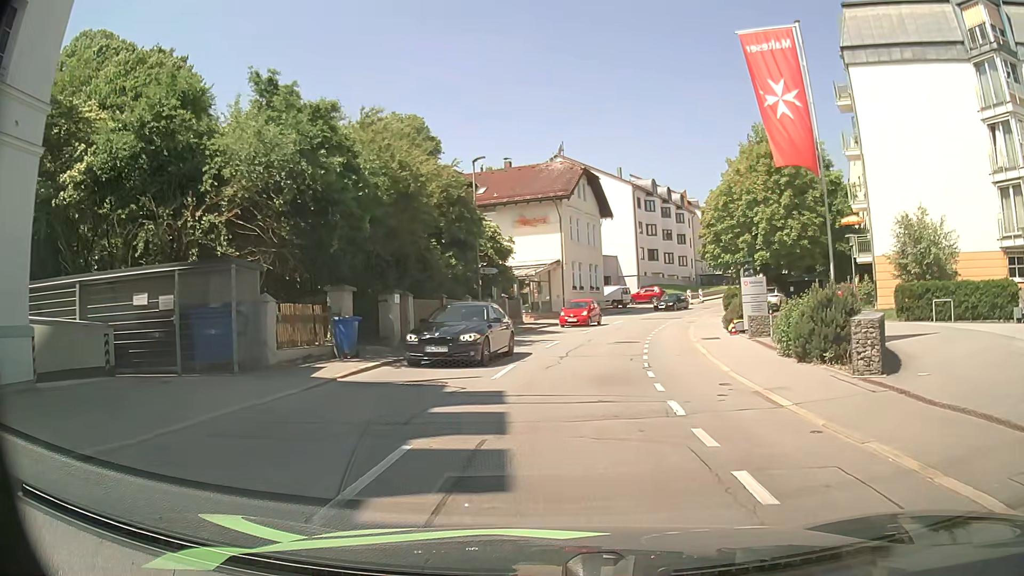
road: tertiary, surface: asphalt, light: Day
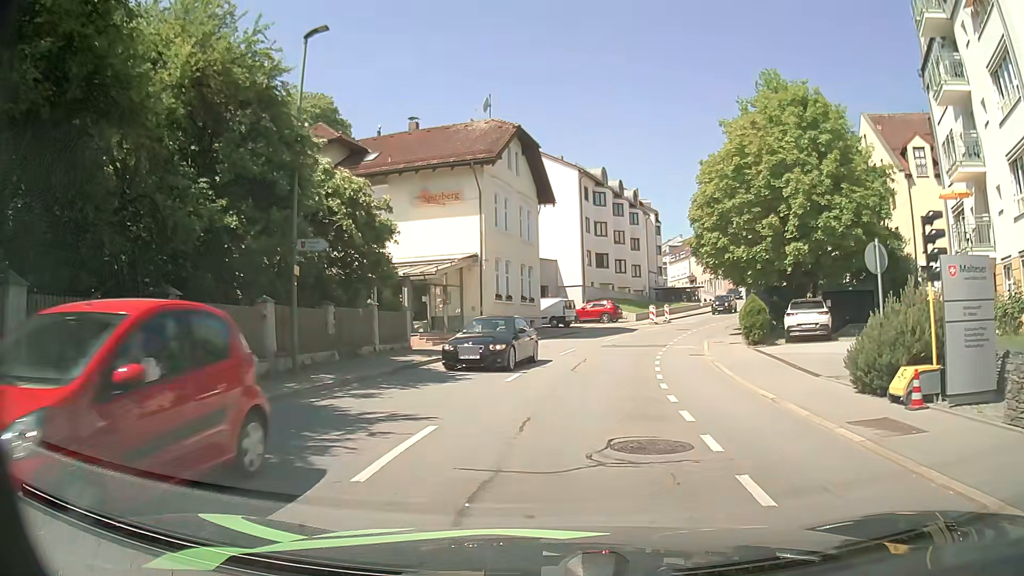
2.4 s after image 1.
(+0.6, +16.1) m; +5°
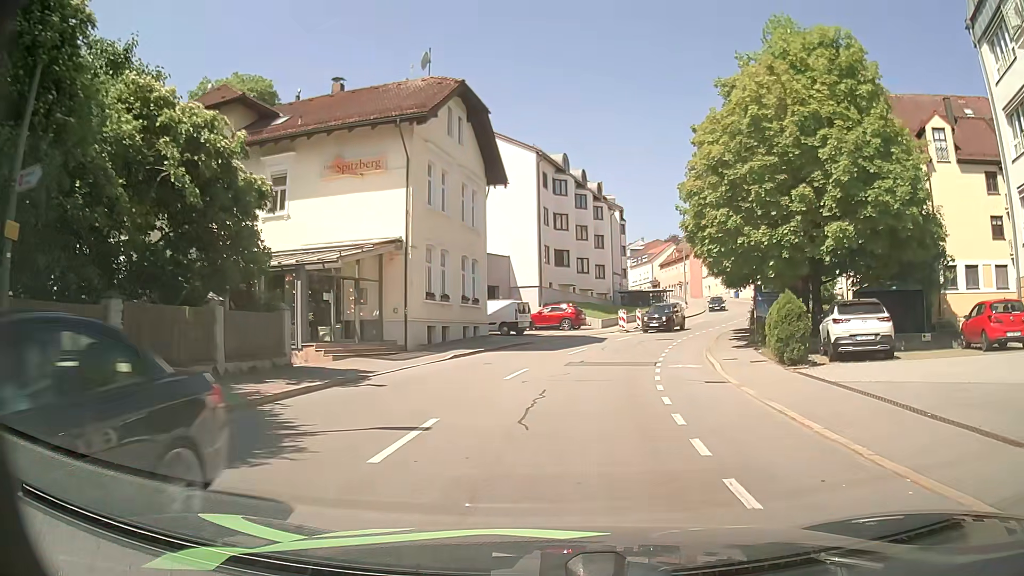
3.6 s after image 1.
(+0.2, +8.1) m; +4°
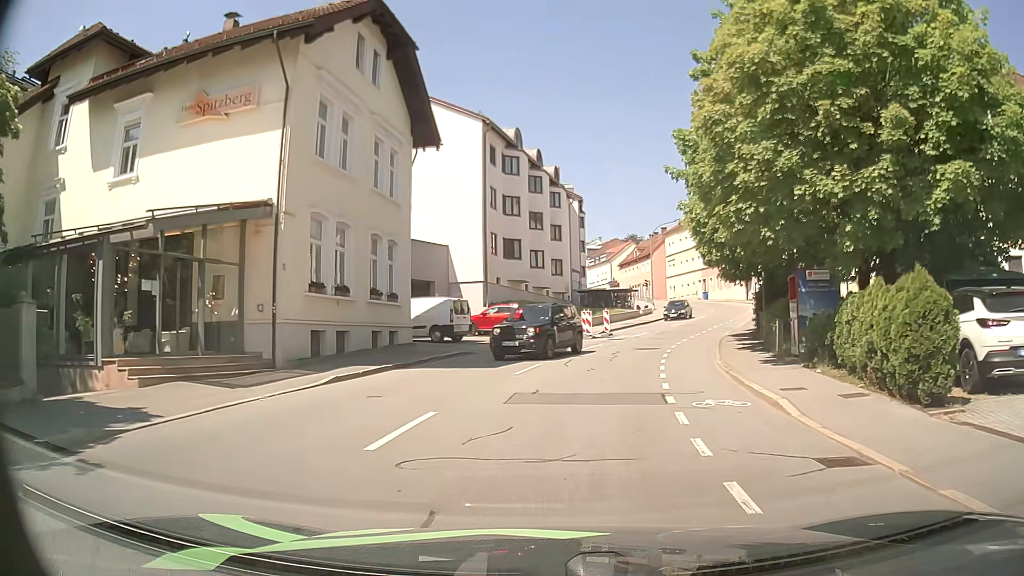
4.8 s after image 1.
(+0.3, +8.4) m; +4°
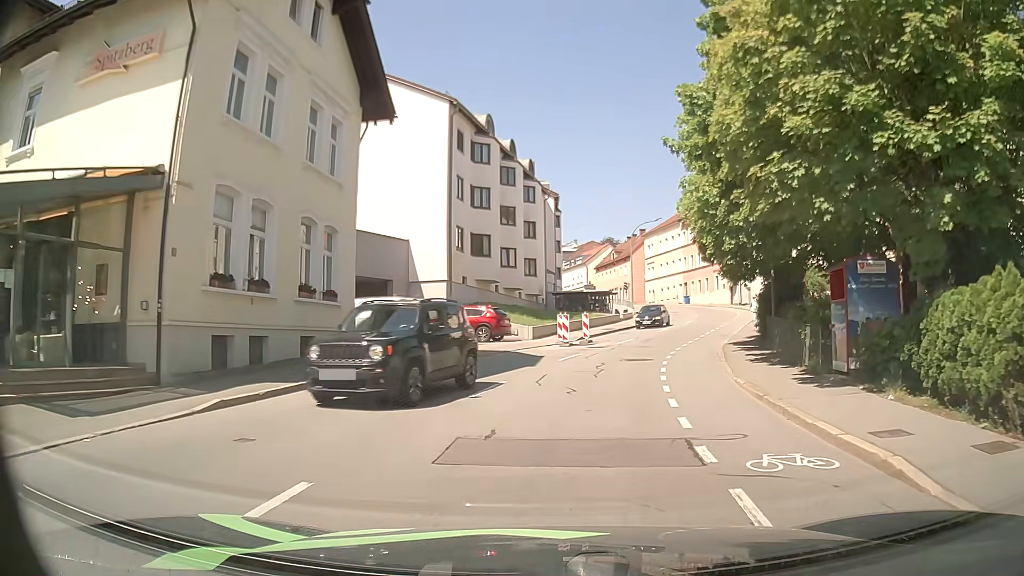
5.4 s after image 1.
(+0.1, +4.3) m; +2°
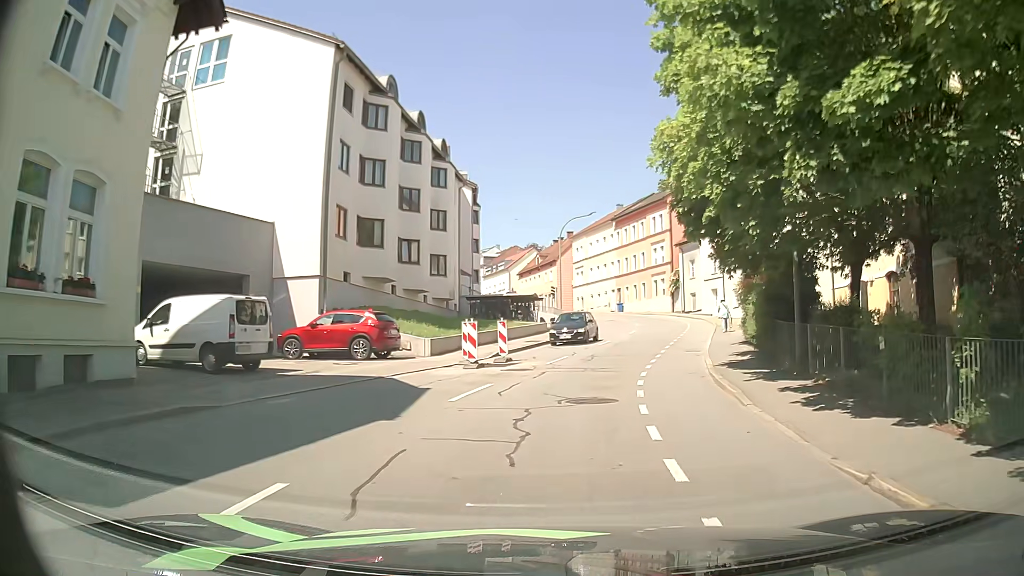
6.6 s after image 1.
(+0.5, +8.9) m; +6°
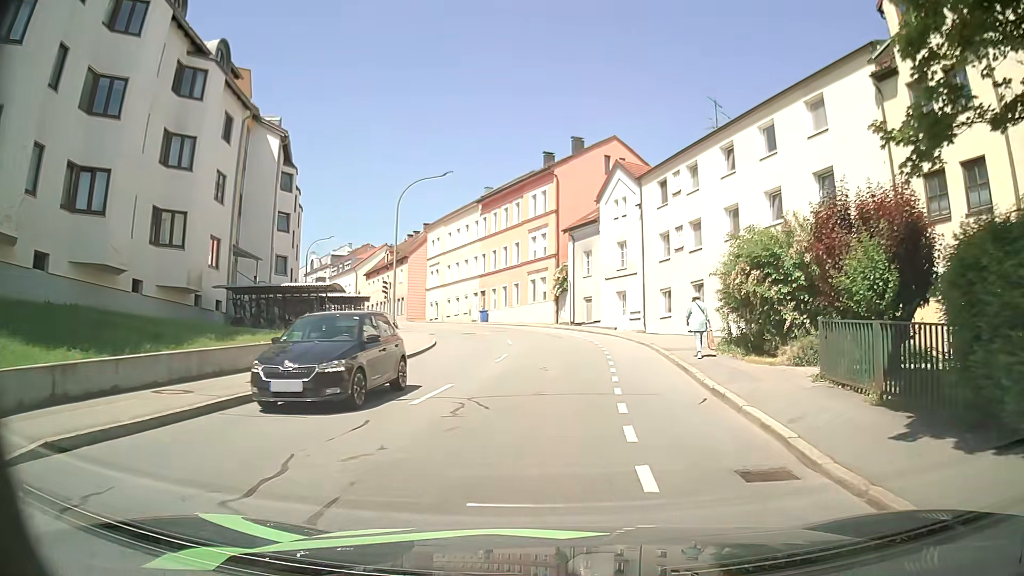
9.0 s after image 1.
(+2.1, +18.6) m; +13°
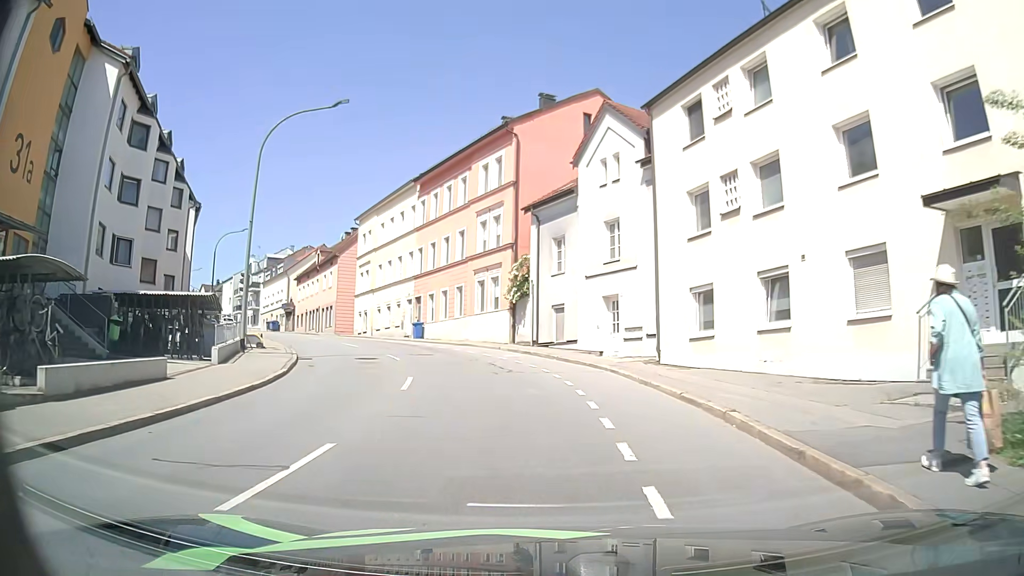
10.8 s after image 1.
(+0.5, +14.8) m; +2°
